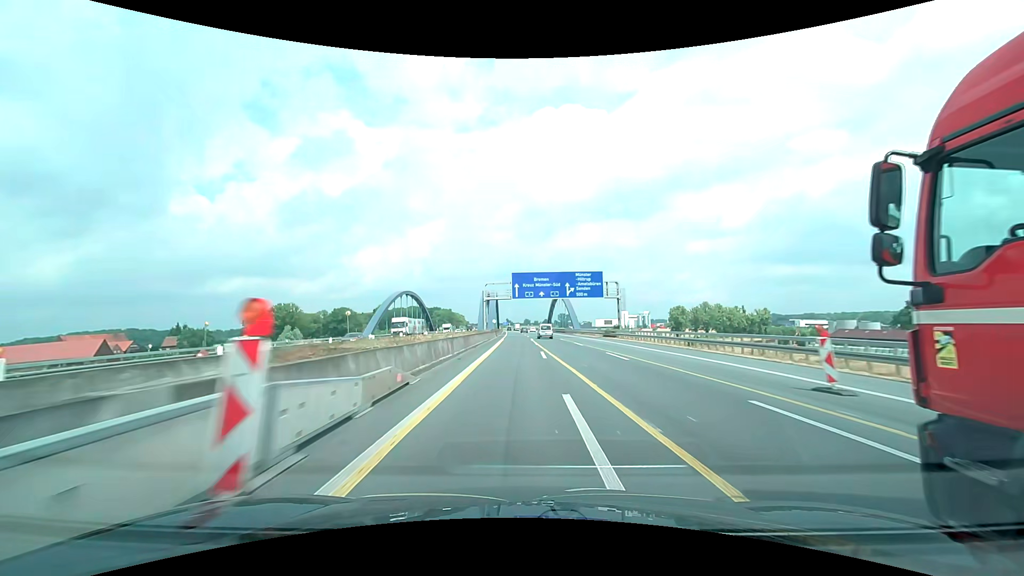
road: motorway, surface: asphalt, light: Day
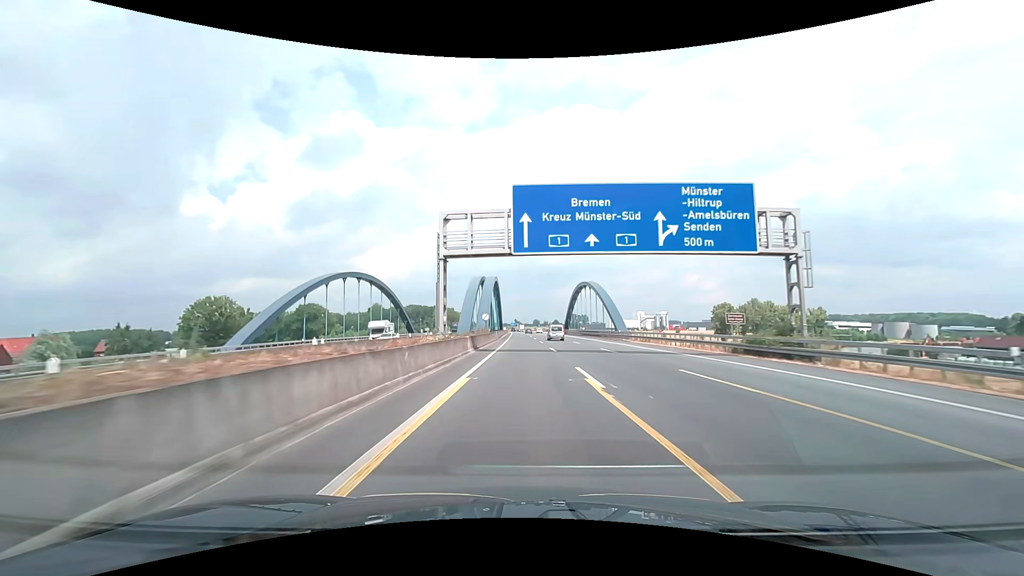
(-0.8, +44.7) m; -1°
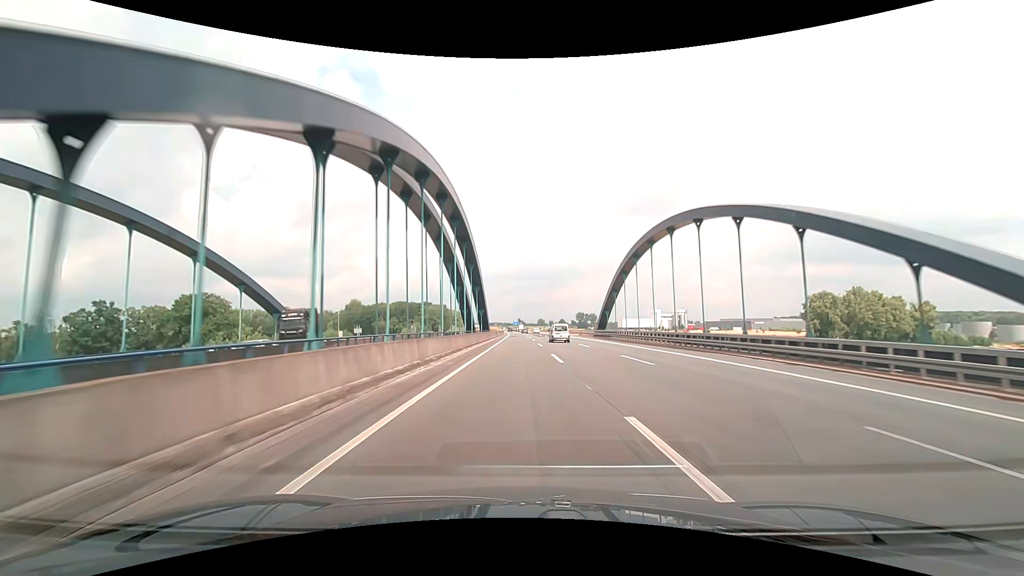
(+0.2, +64.9) m; 0°
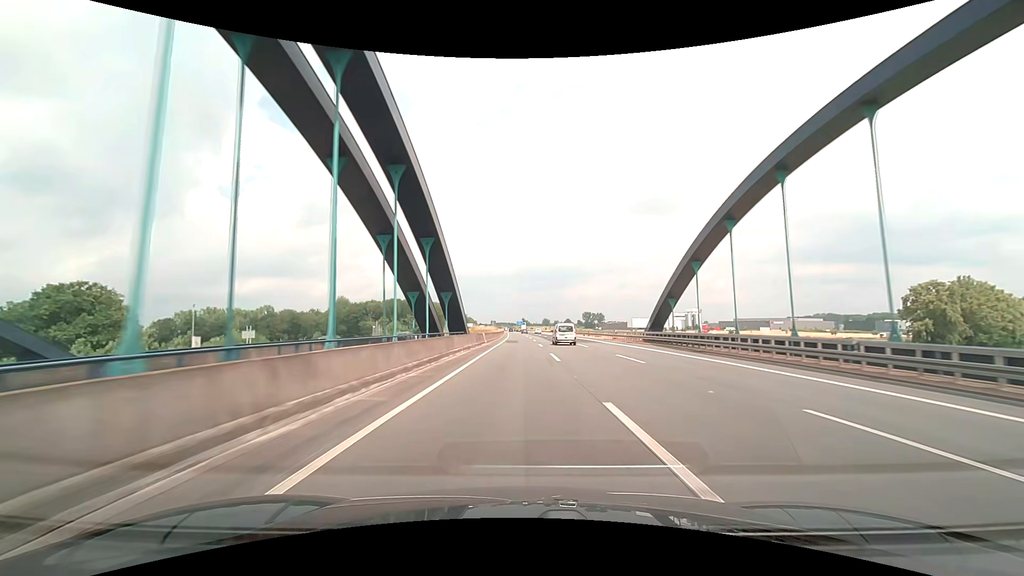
(0.0, +35.0) m; 0°
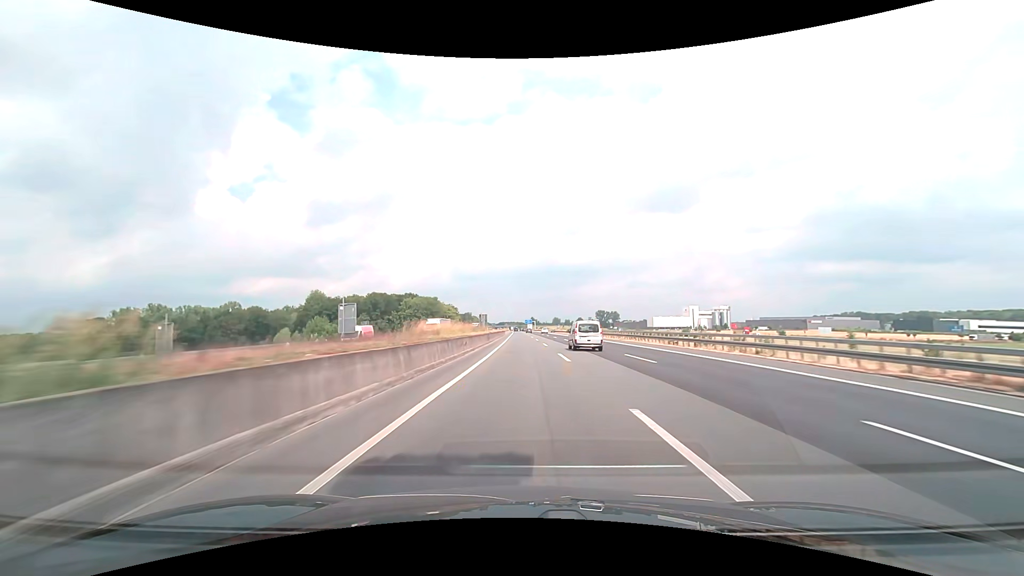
(-0.5, +55.2) m; -1°
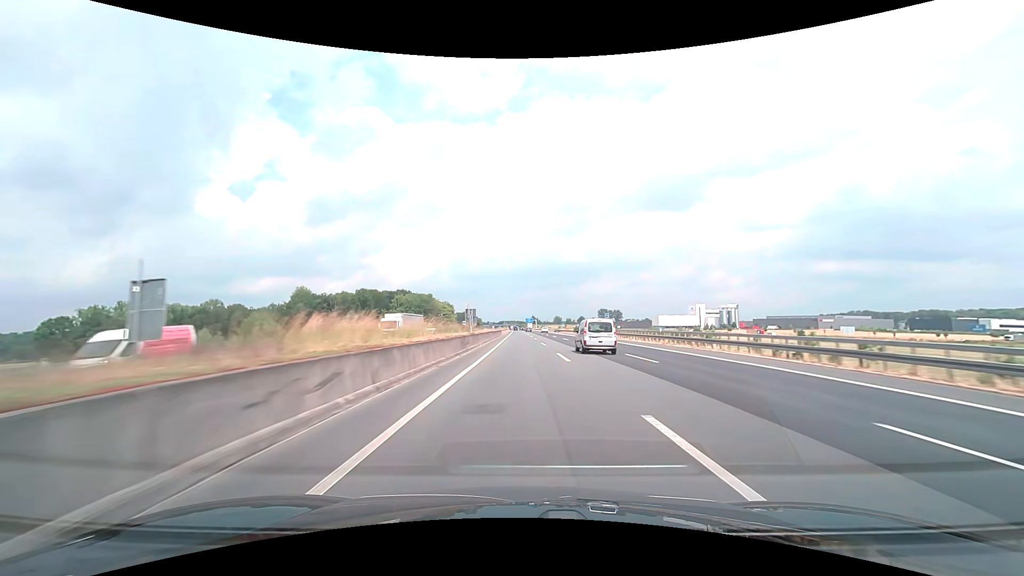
(0.0, +19.1) m; 0°
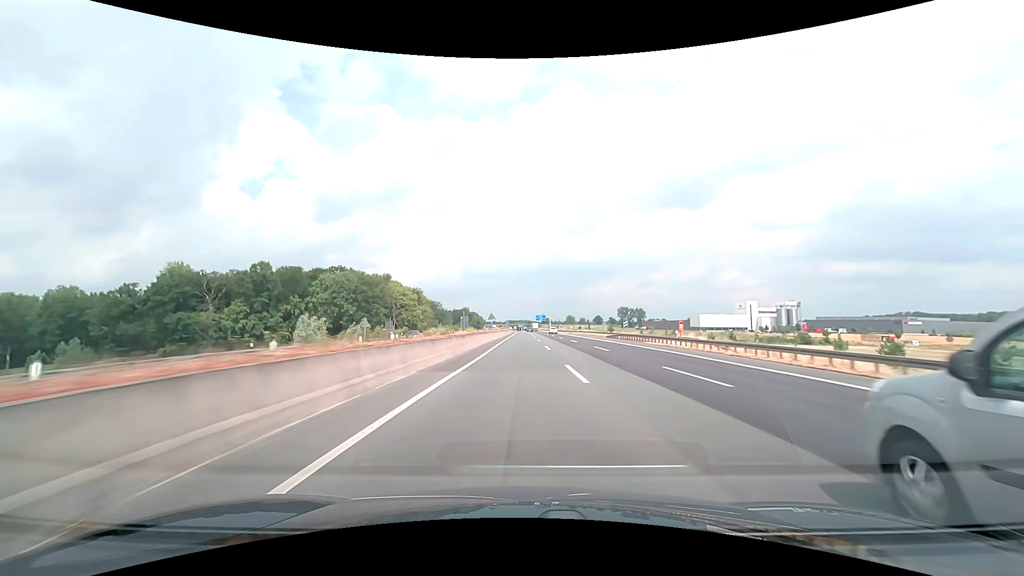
(-0.8, +99.6) m; -1°
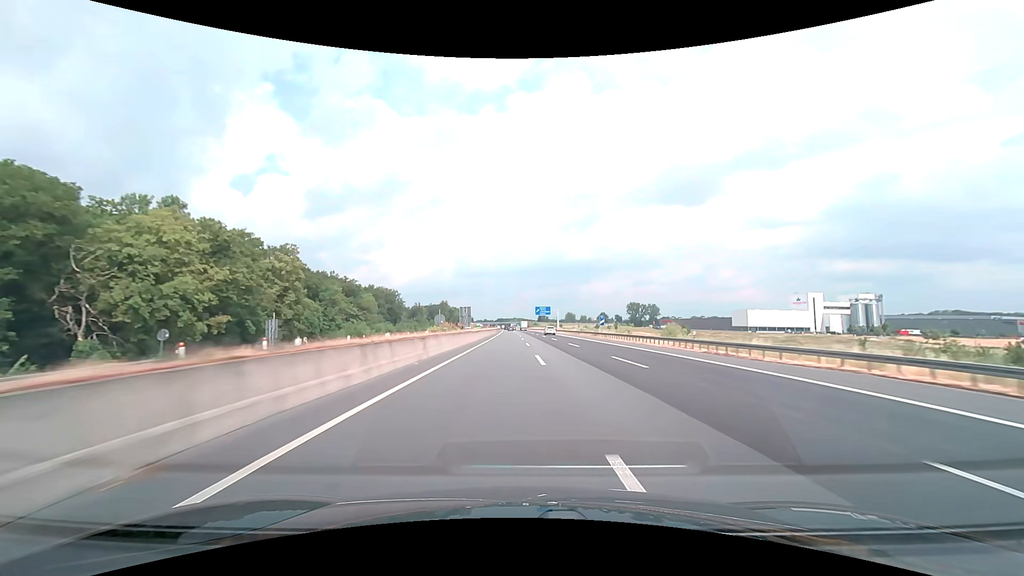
(+0.4, +104.7) m; +1°
(0, +10) (0, +20) (0, +30) (0, +40) (0, +50) (0, +60) (0, +70) (0, +80) (0, +90) (0, +100) m
